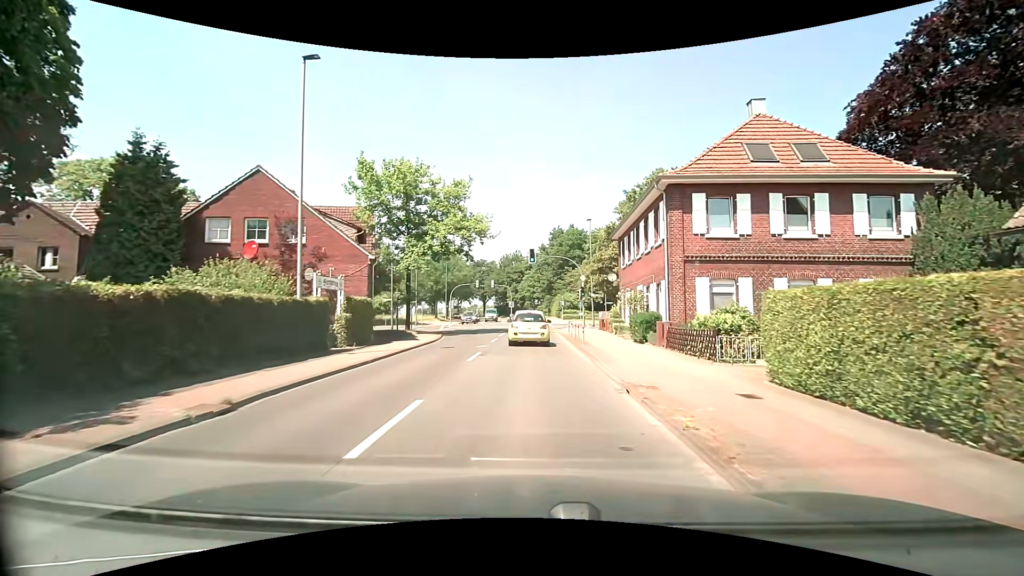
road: tertiary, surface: asphalt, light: Day
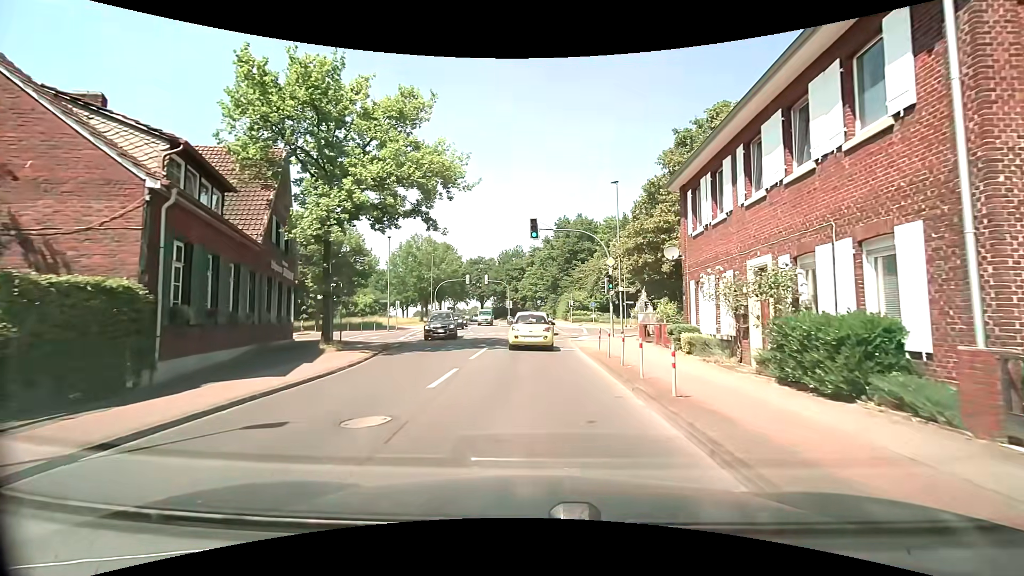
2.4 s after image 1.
(0.0, +14.4) m; 0°
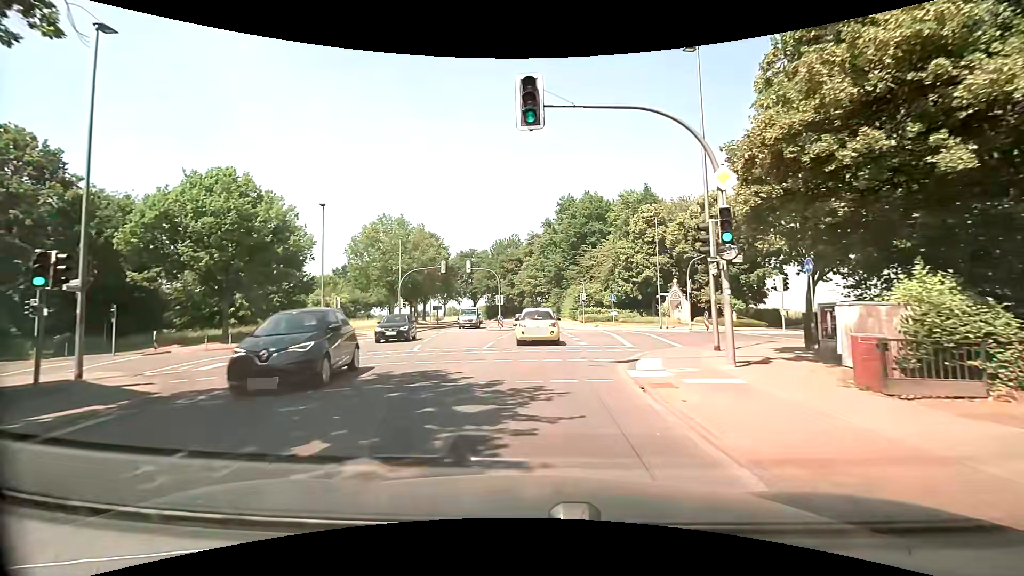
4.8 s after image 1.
(-0.1, +17.2) m; 0°
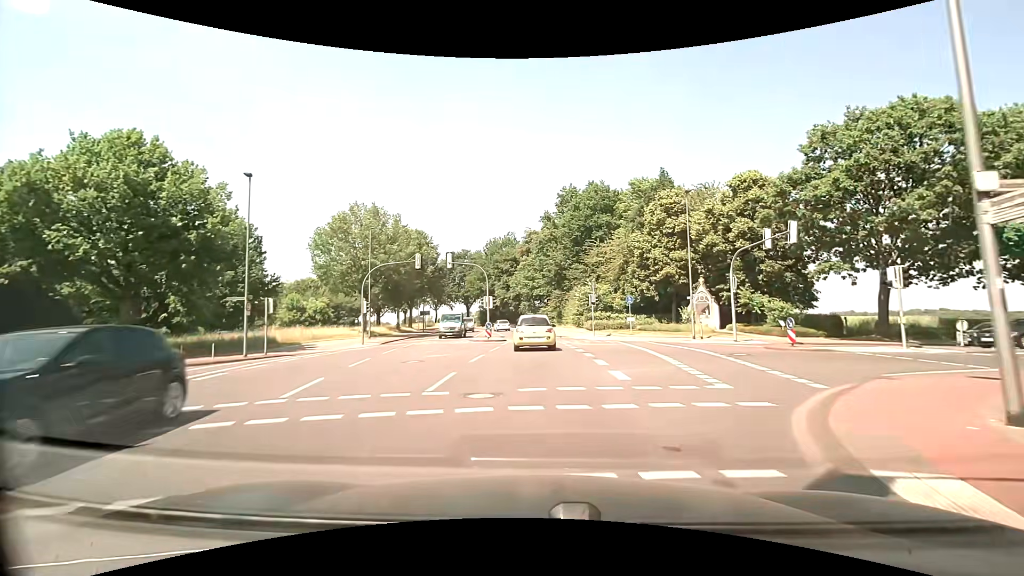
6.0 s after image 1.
(-0.1, +9.8) m; 0°
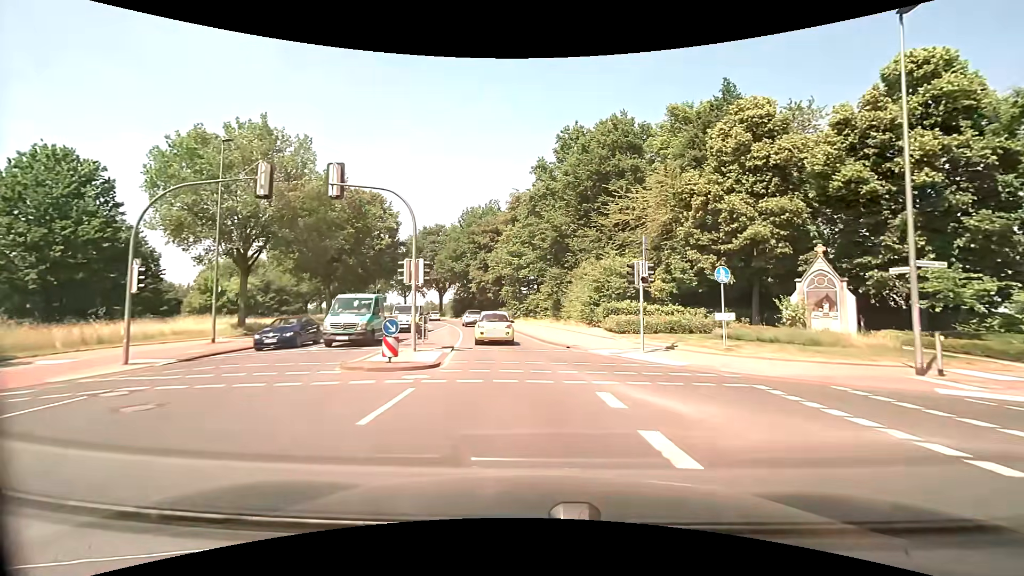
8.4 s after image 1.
(-0.1, +21.2) m; +1°
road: secondary
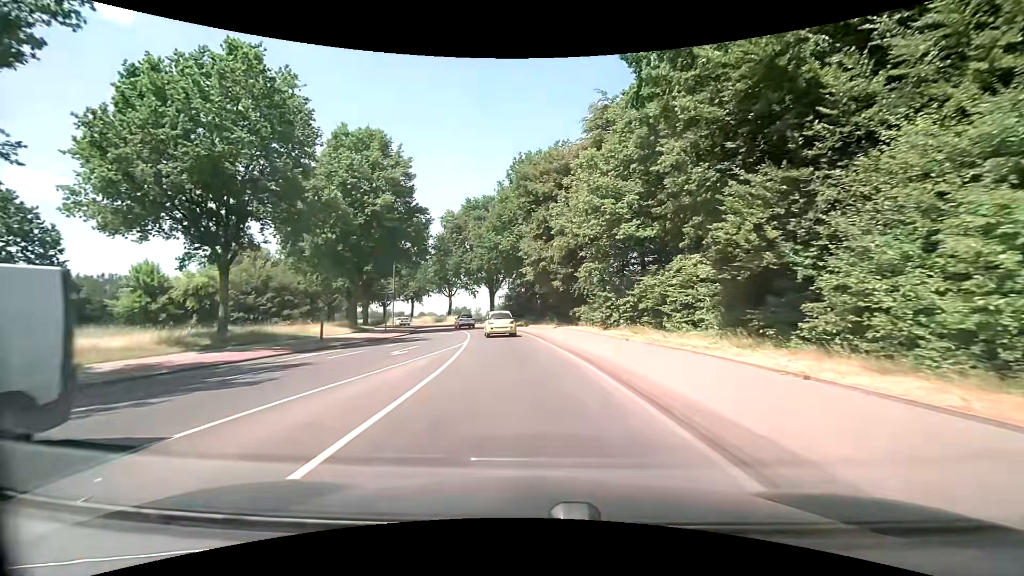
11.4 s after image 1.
(-1.8, +29.0) m; -8°
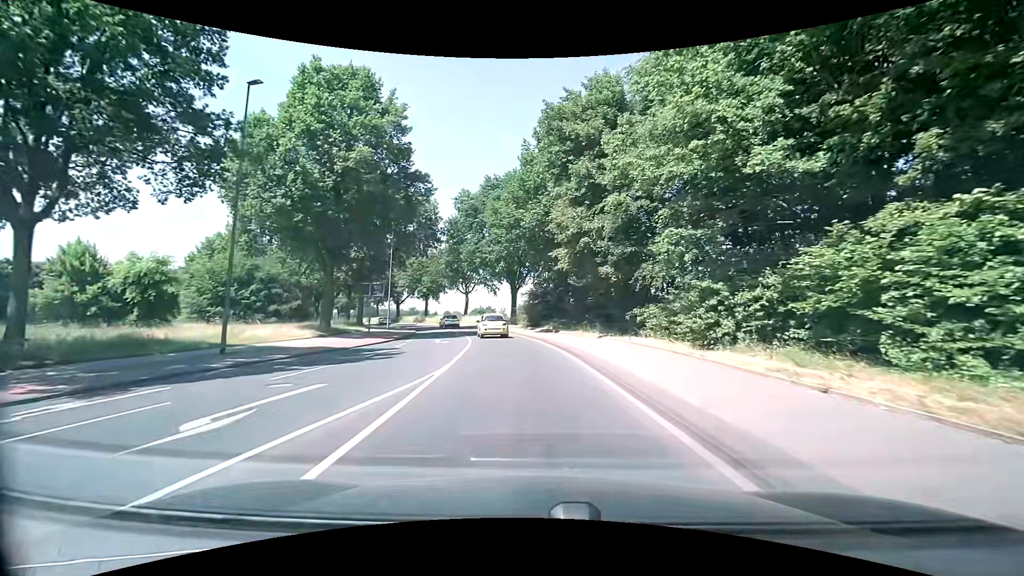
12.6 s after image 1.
(-0.4, +12.3) m; -4°
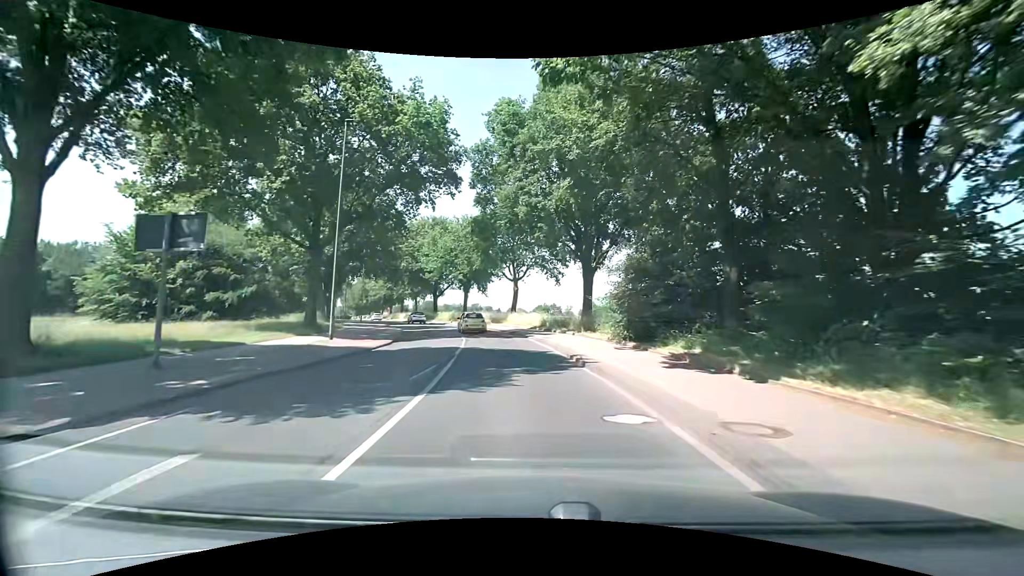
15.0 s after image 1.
(-1.0, +25.5) m; -7°
(0, +10) (-1, +20) (-3, +30) (-5, +40) (-8, +49) (-11, +58) (-15, +68) (-19, +77) (-23, +86) (-27, +95) m
